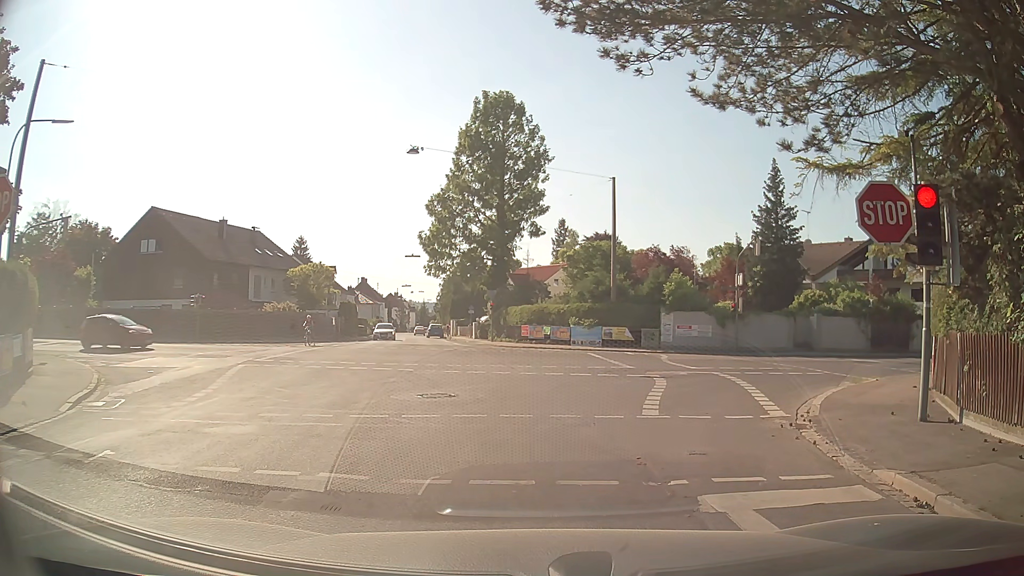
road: secondary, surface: asphalt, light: Day
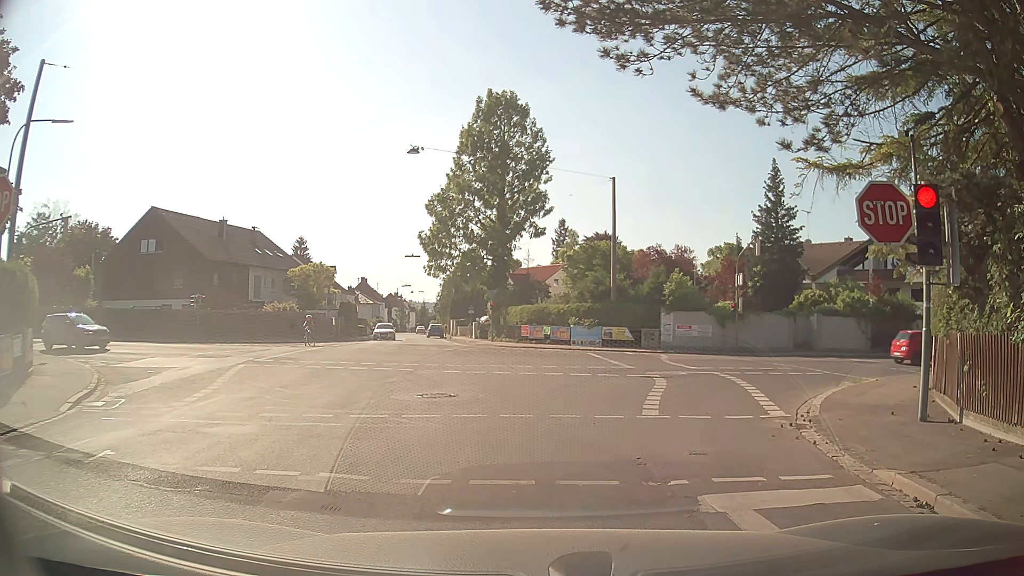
(0.0, 0.0) m; 0°
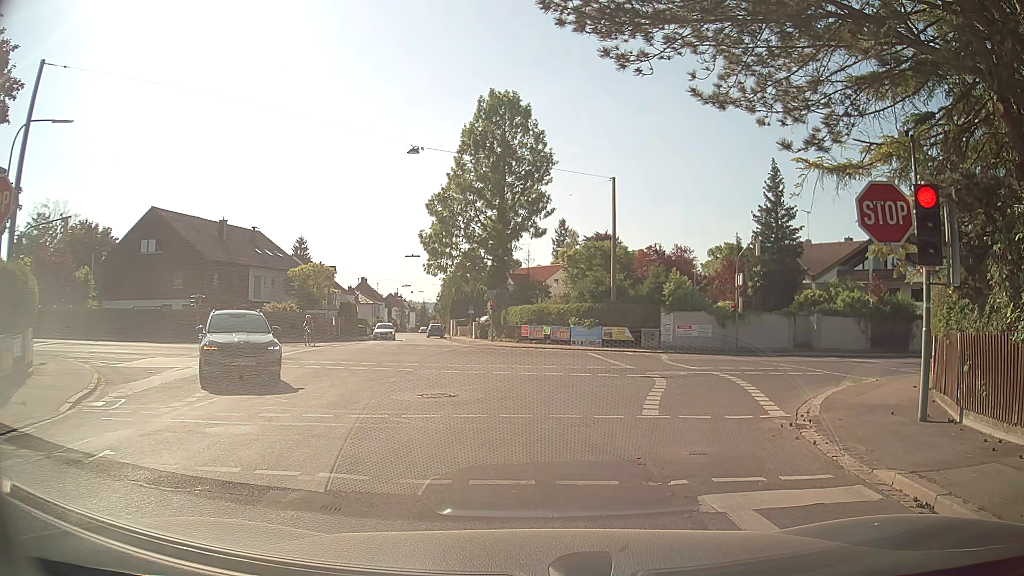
(0.0, 0.0) m; 0°
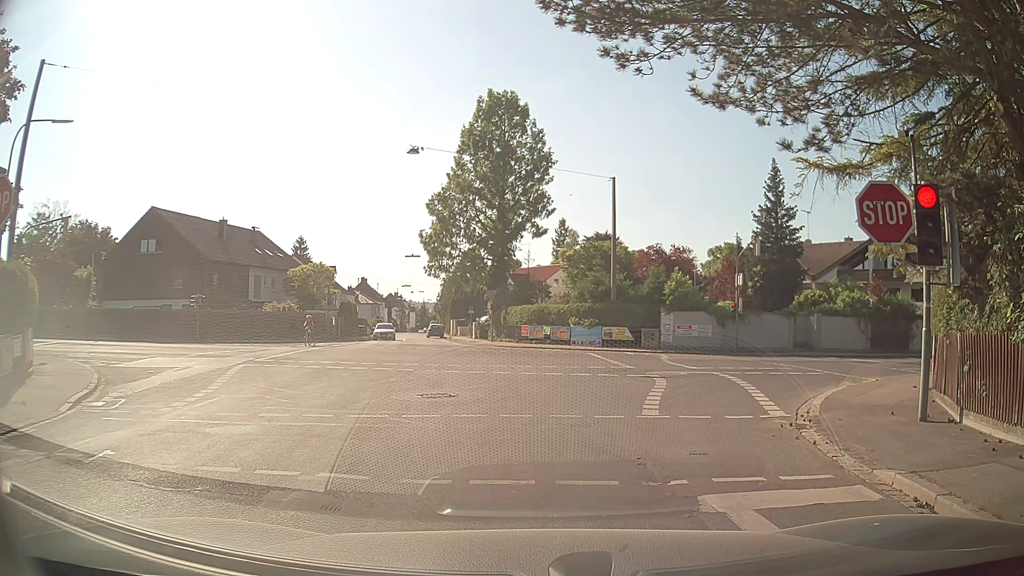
(0.0, 0.0) m; 0°
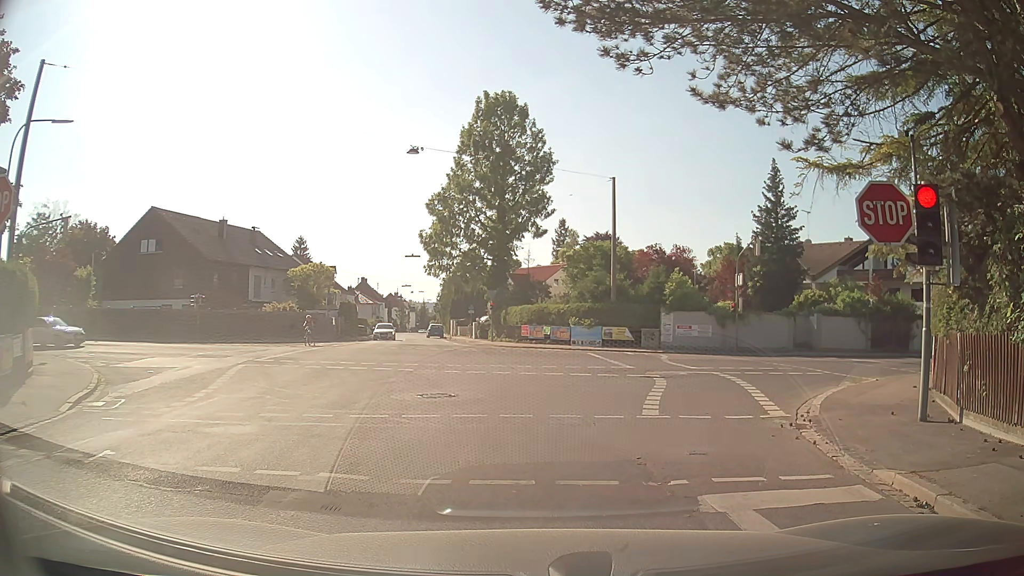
(0.0, 0.0) m; 0°
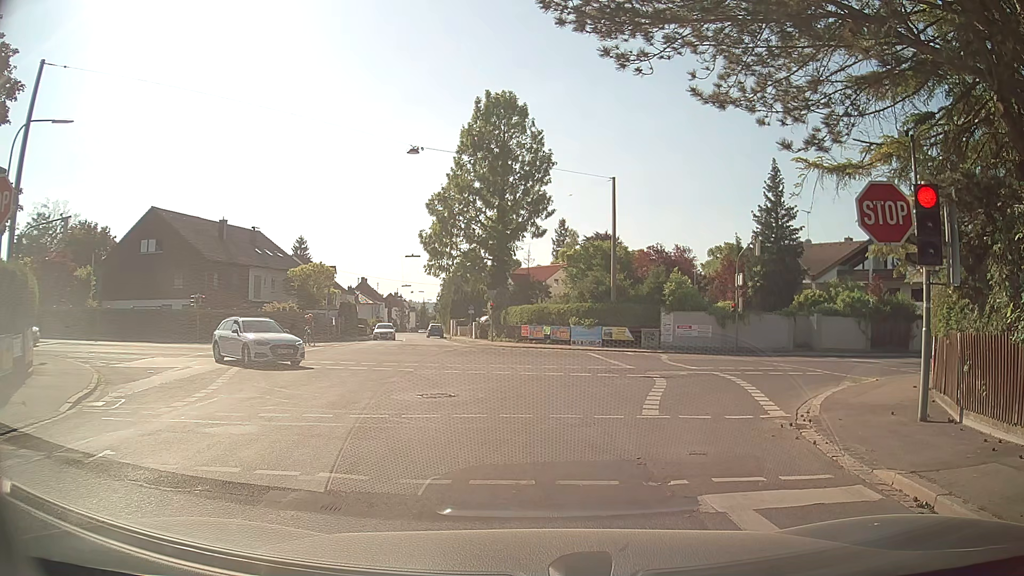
(0.0, 0.0) m; 0°
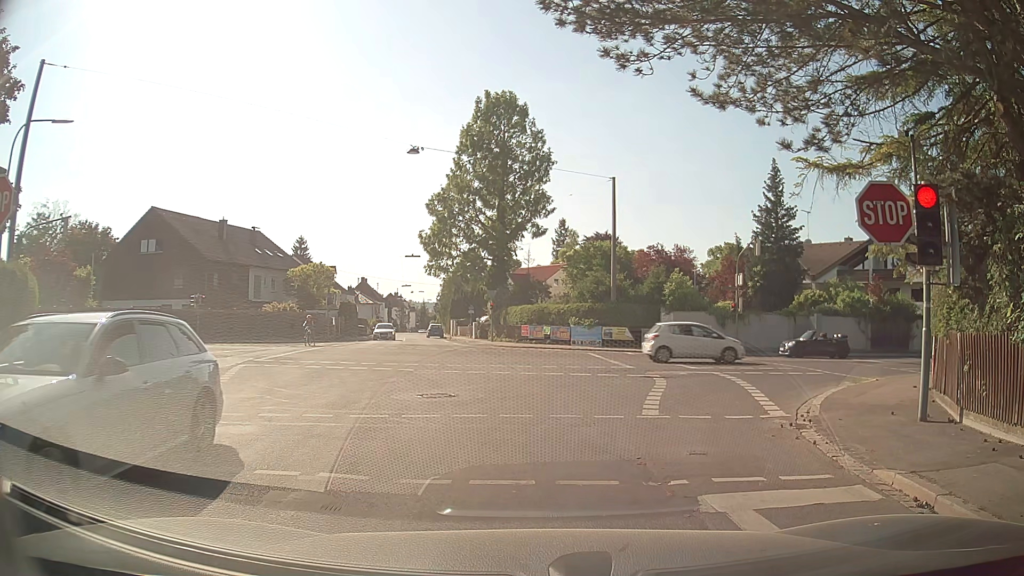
(0.0, 0.0) m; 0°
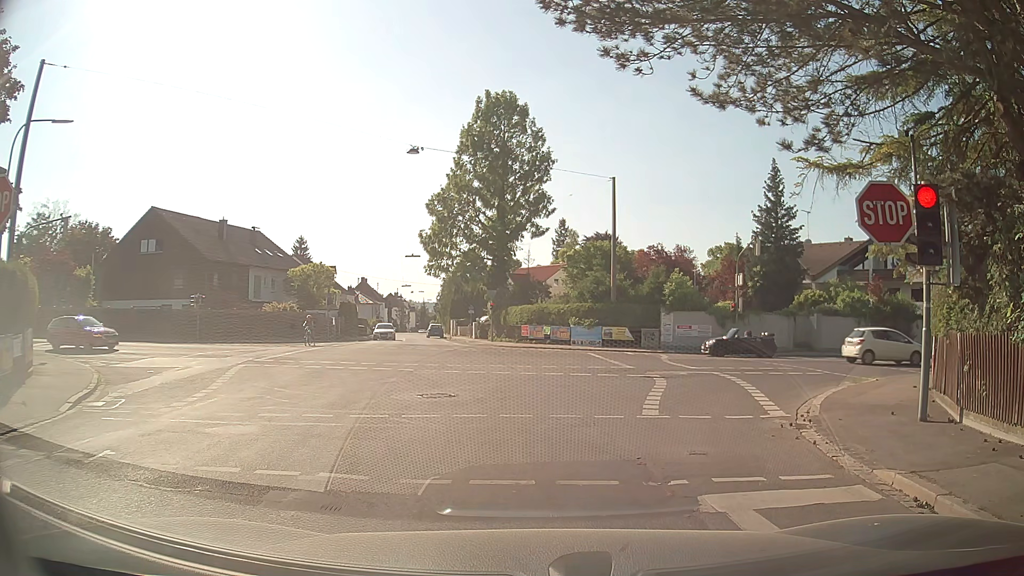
(0.0, 0.0) m; 0°
(-1, +10) (+2, +19) (+9, +26) (+18, +31) (+28, +33) (+38, +35) (+48, +36) (+57, +38) (+67, +40) (+77, +42) m
